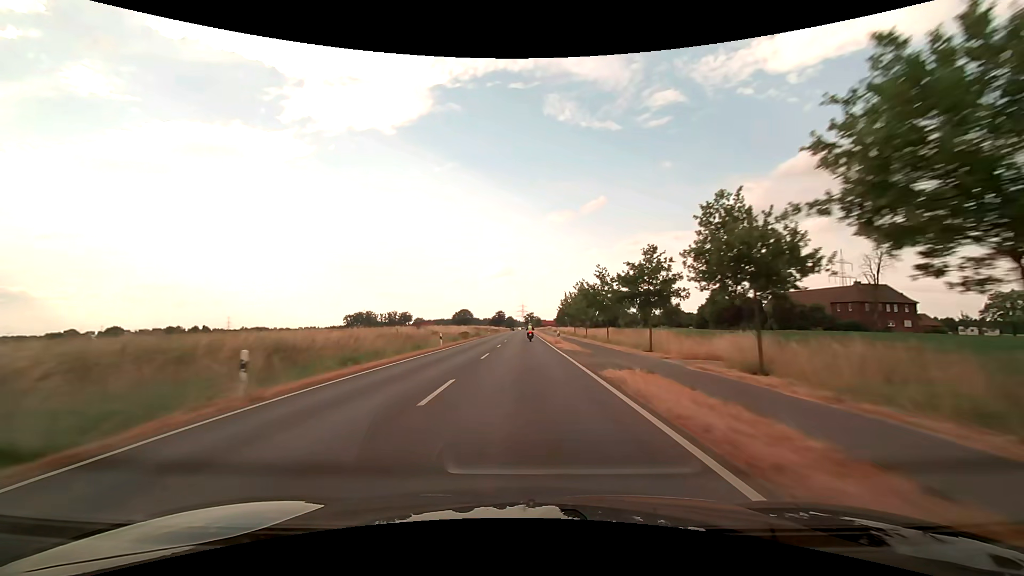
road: secondary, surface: asphalt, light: Day
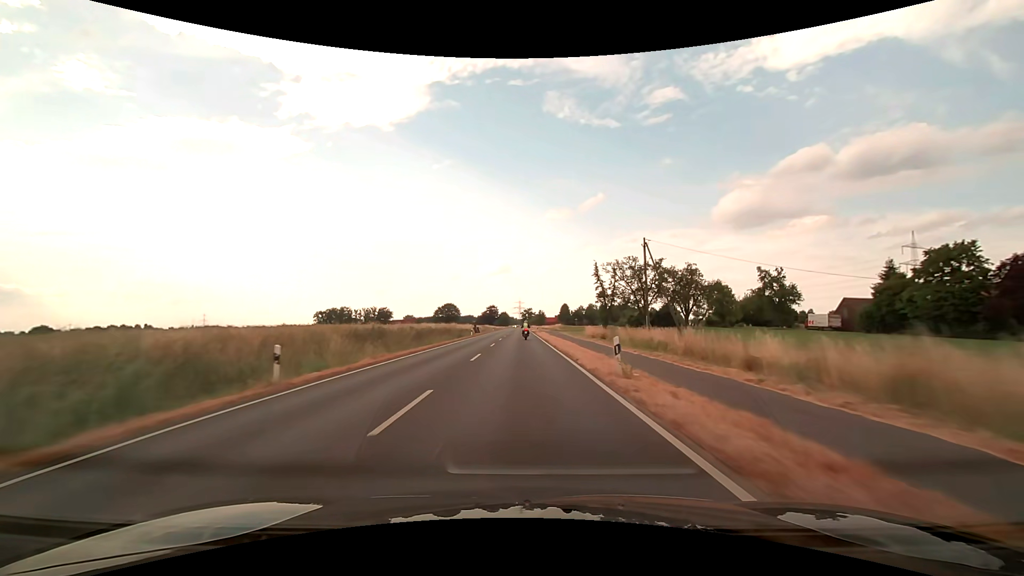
(+0.2, +74.3) m; 0°
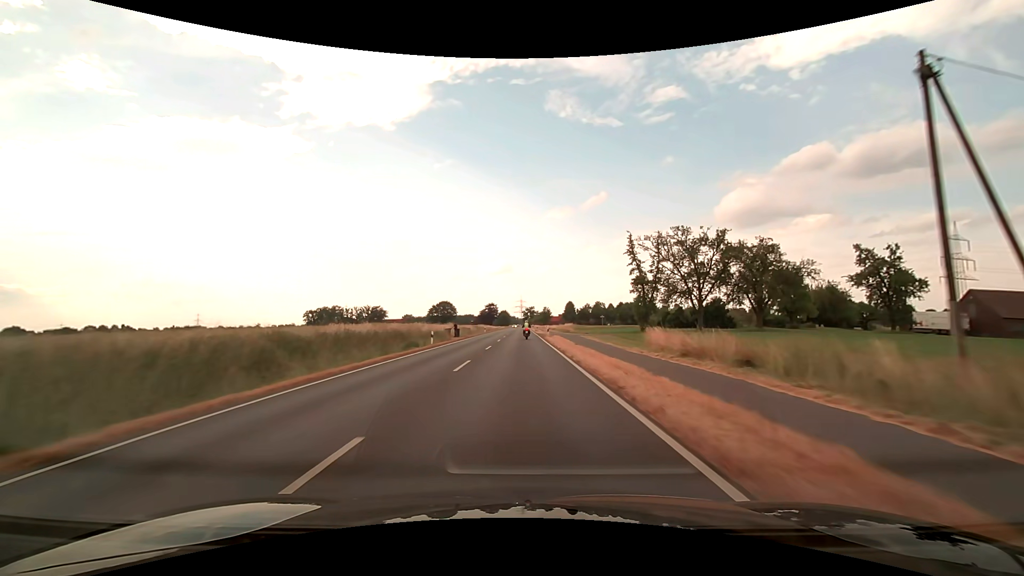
(0.0, +28.0) m; 0°
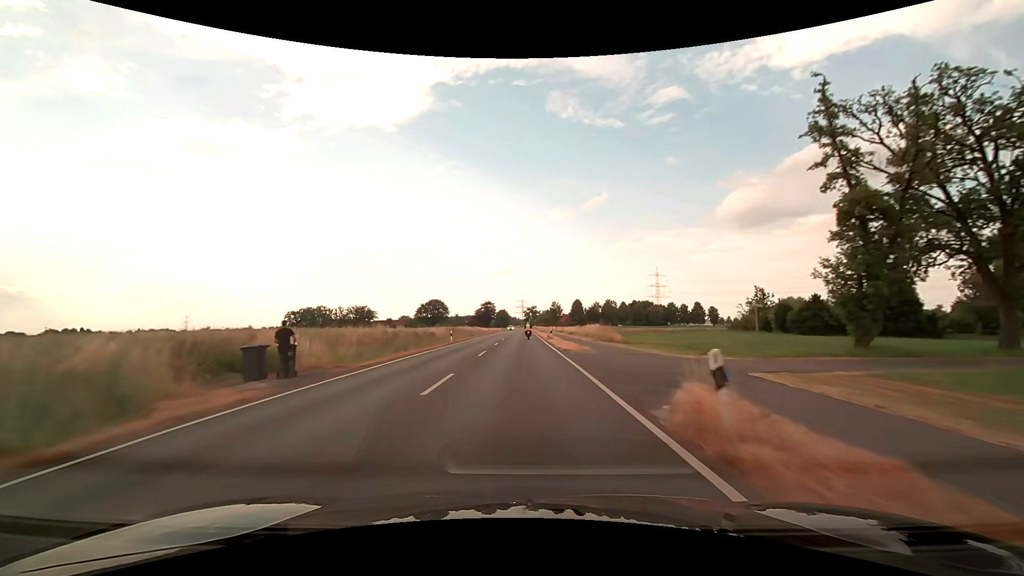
(0.0, +40.4) m; 0°
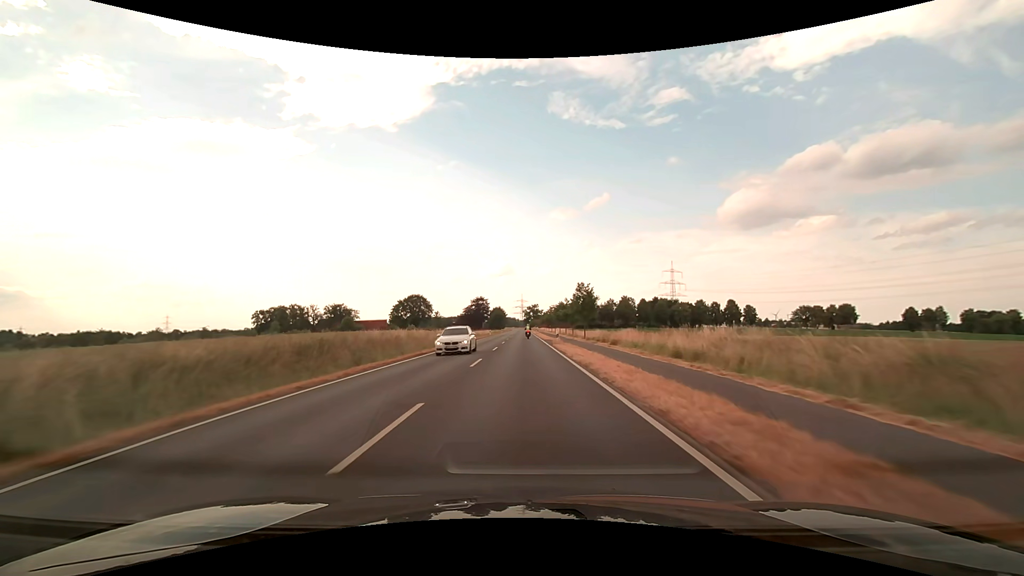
(-0.1, +52.8) m; 0°
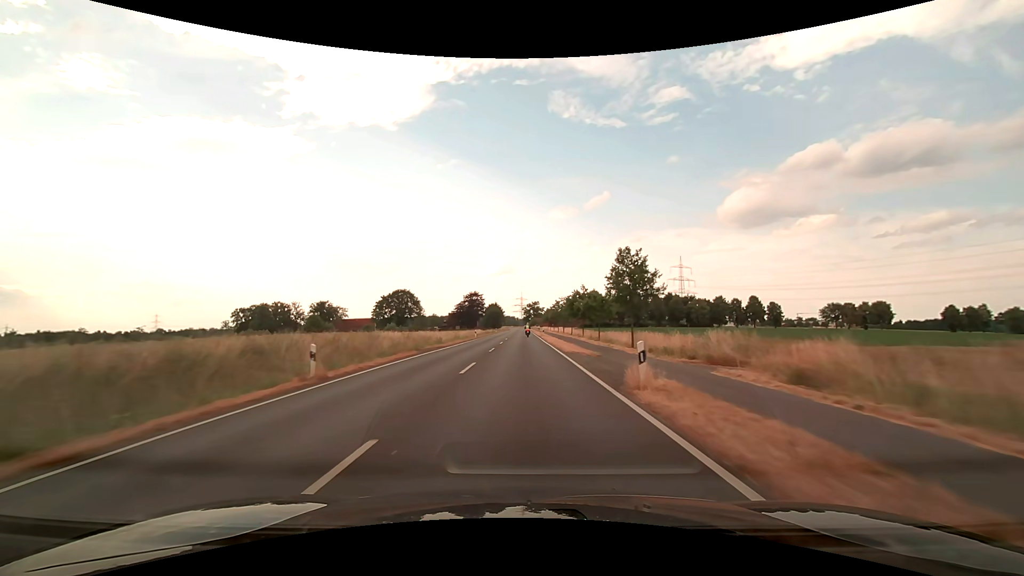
(0.0, +26.9) m; 0°
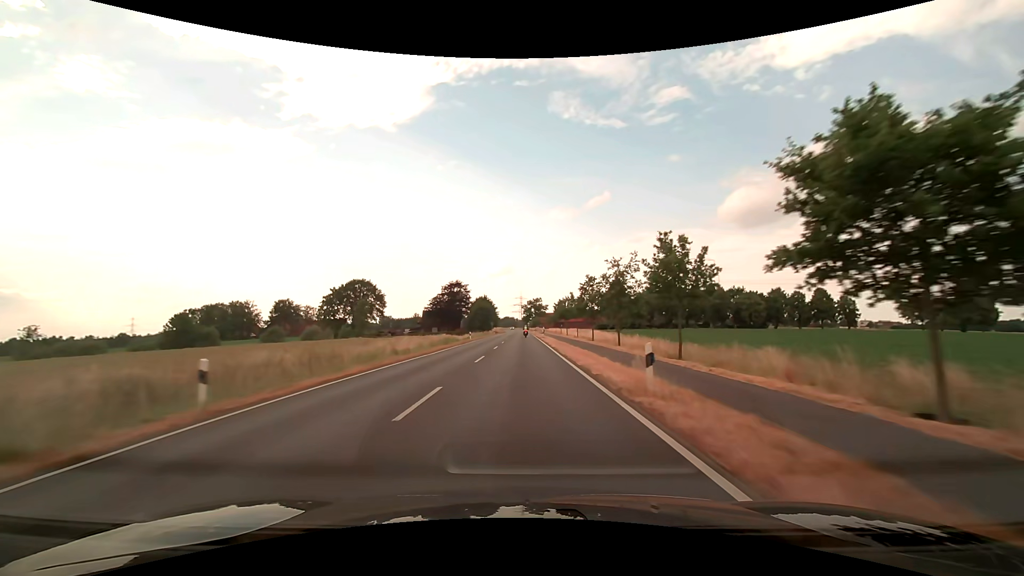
(+0.1, +55.0) m; 0°
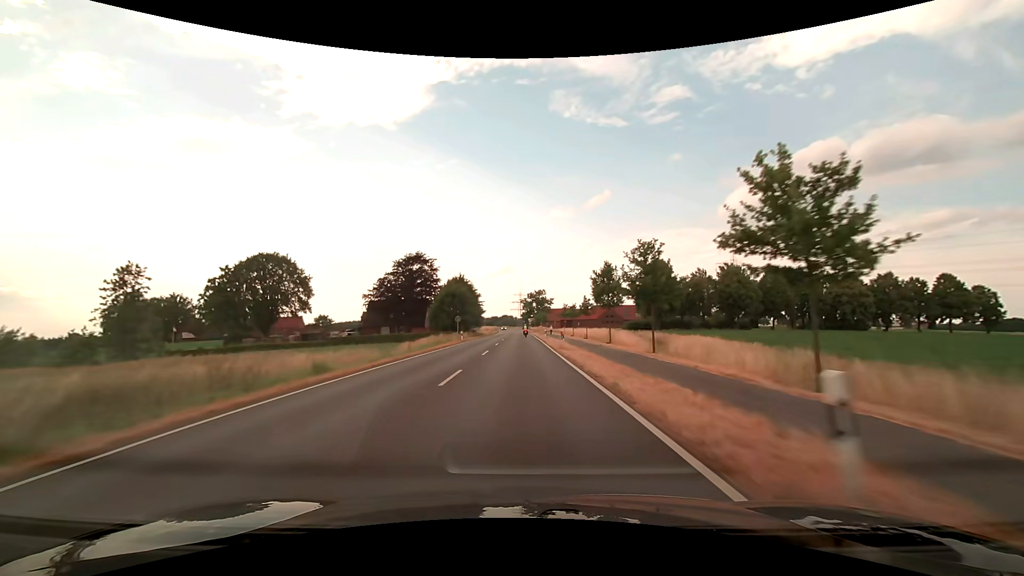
(0.0, +56.4) m; 0°
(0, +10) (0, +20) (0, +30) (0, +40) (0, +50) (0, +60) (0, +70) (-1, +80) (-1, +90) (-1, +100) m
